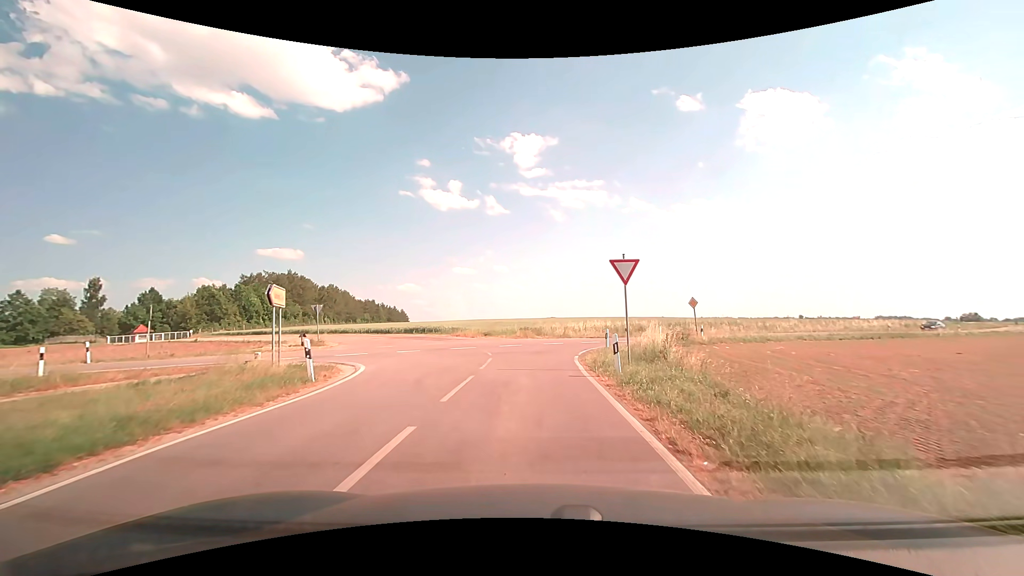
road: unclassified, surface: asphalt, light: Day
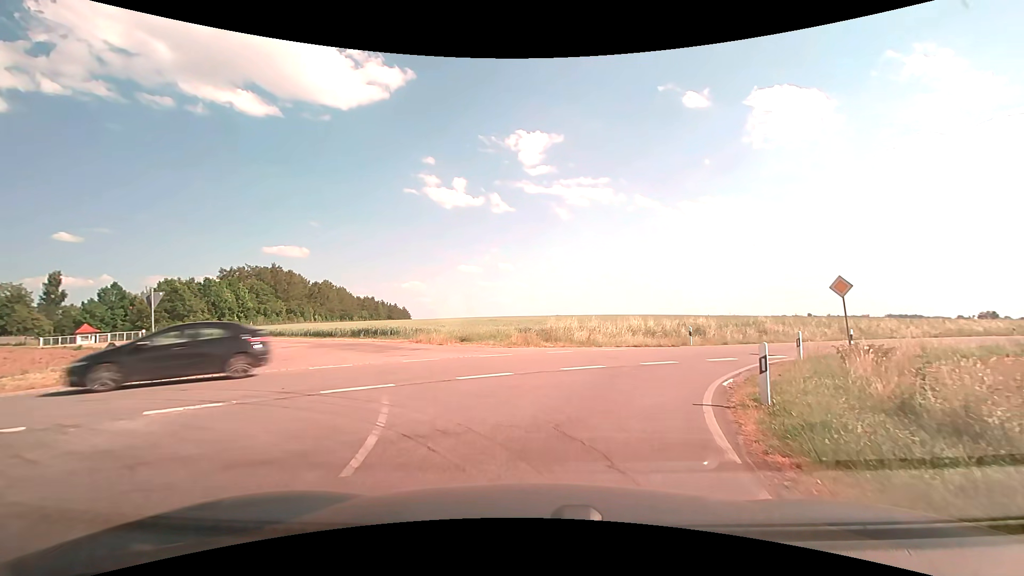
(-0.1, +15.7) m; 0°
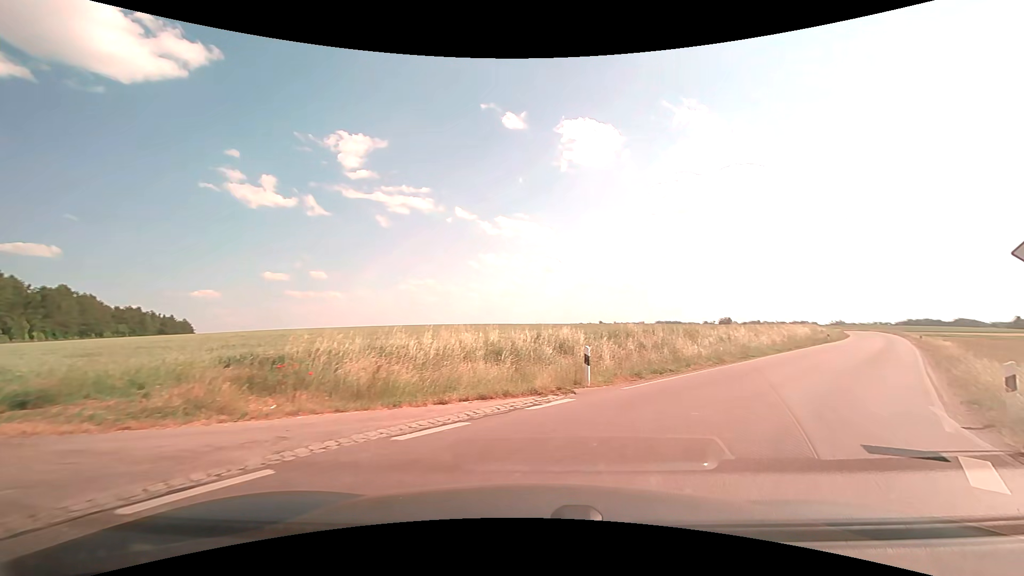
(+1.2, +14.8) m; +18°
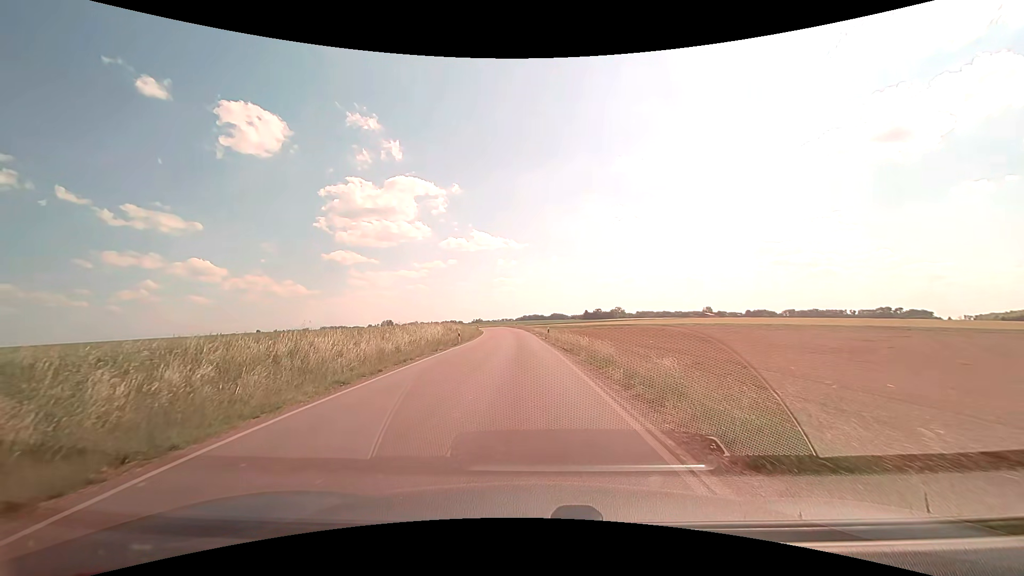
(+9.4, +16.4) m; +39°
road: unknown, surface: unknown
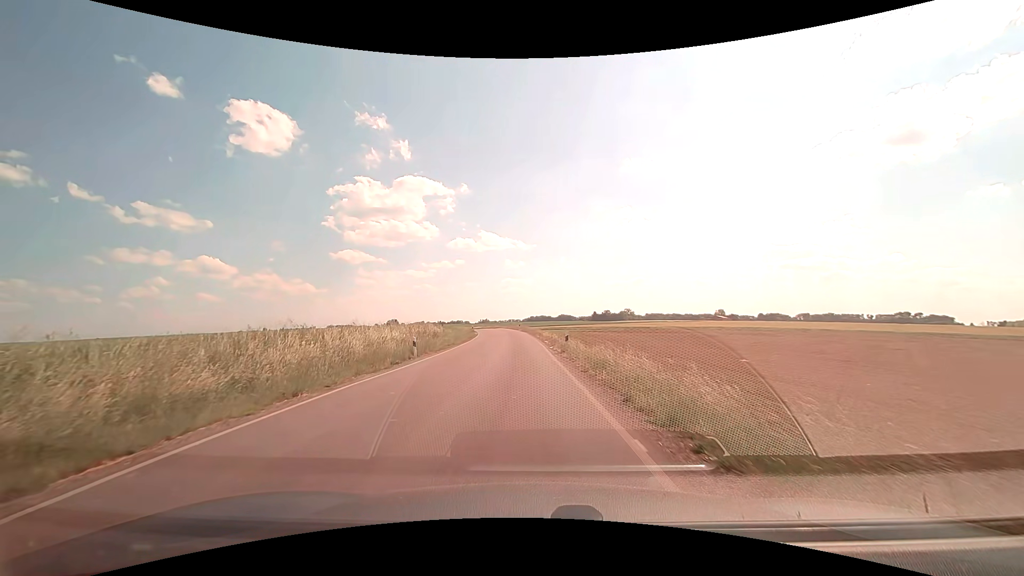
(0.0, +16.3) m; -1°
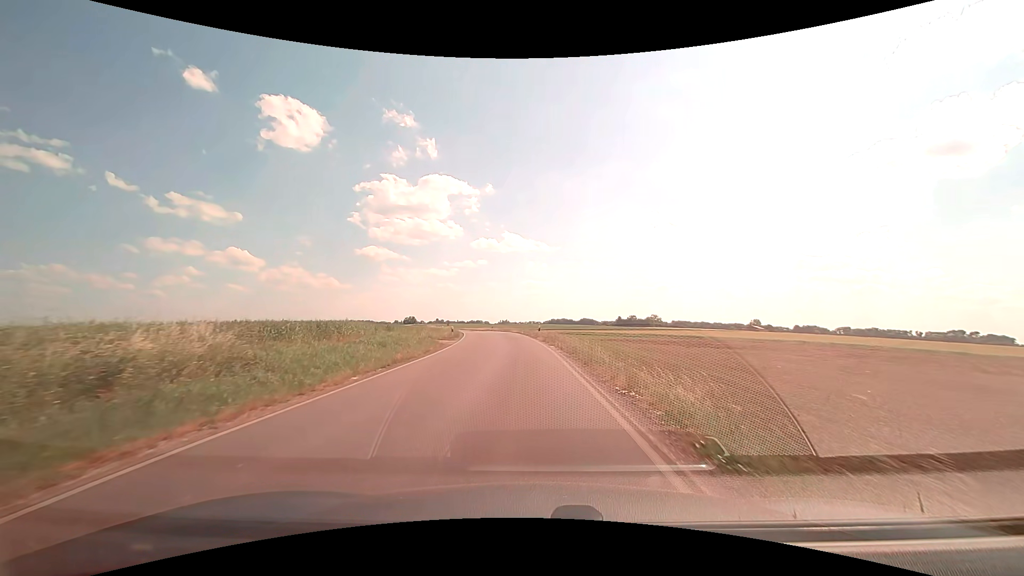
(-0.9, +33.5) m; -3°
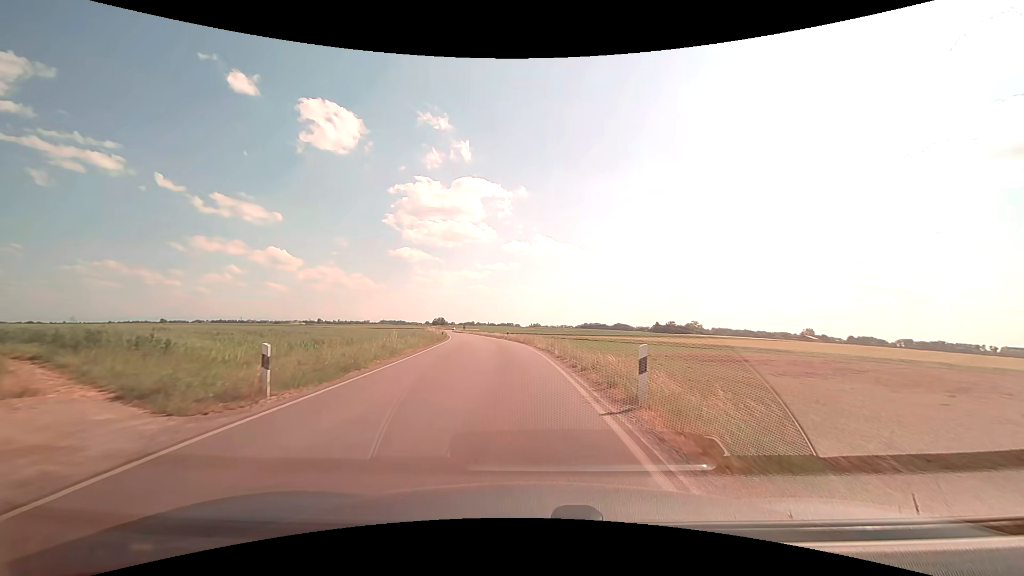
(-0.6, +30.0) m; -3°
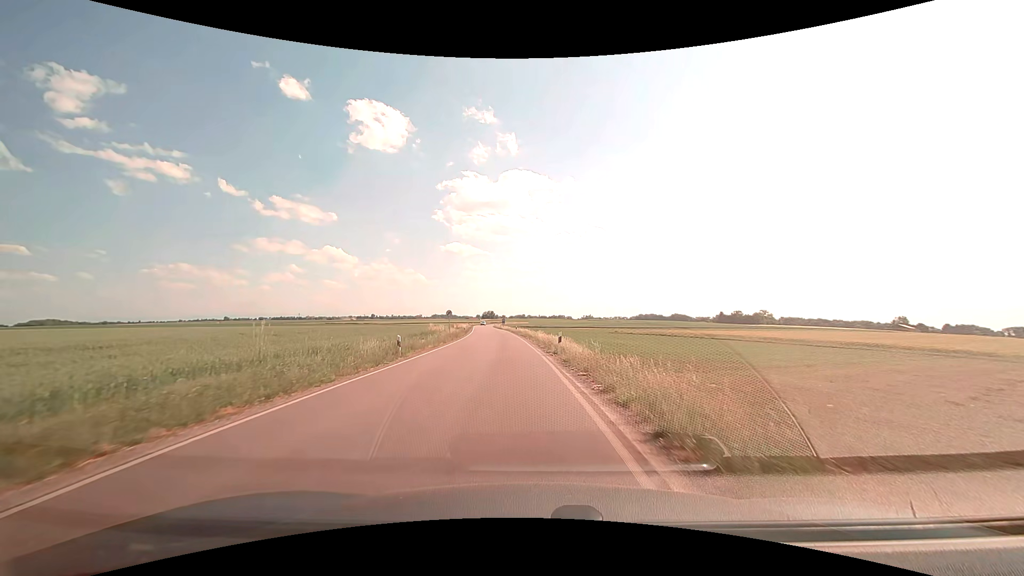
(-1.5, +31.1) m; -6°
(0, +10) (-1, +20) (-1, +30) (-2, +40) (-3, +50) (-4, +60) (-5, +70) (-6, +80) (-7, +90) (-8, +100) m
